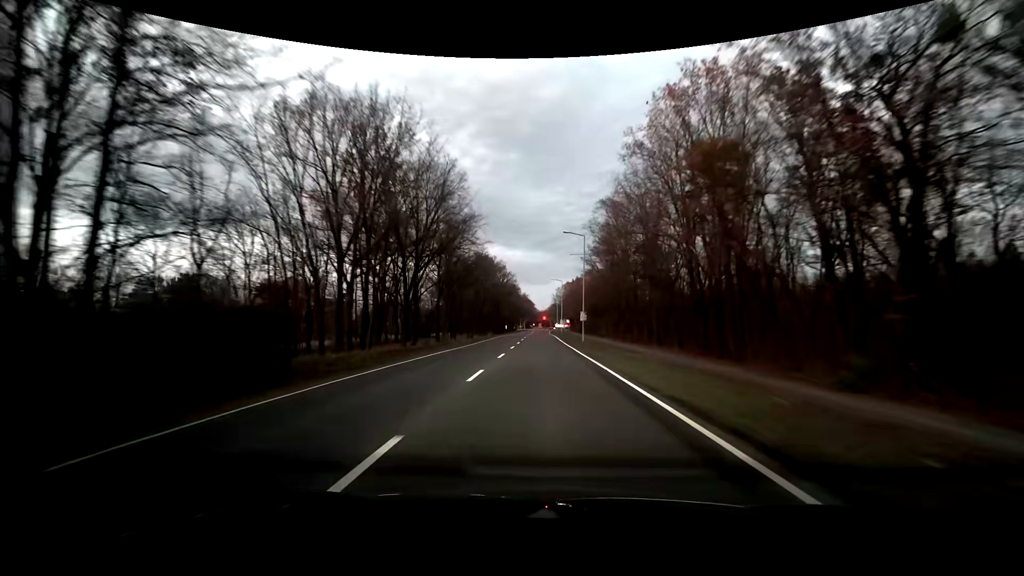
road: primary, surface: asphalt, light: Dusk
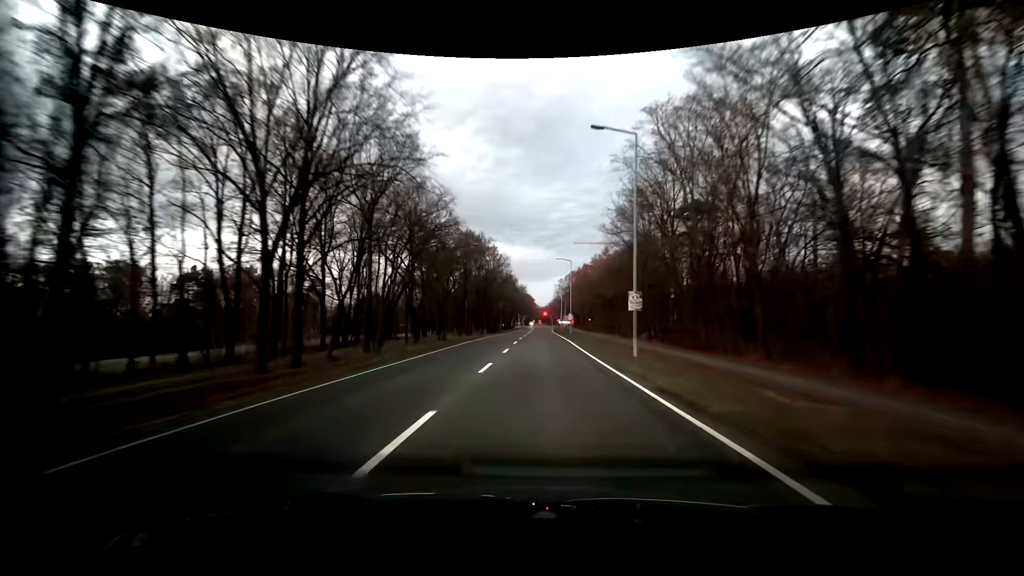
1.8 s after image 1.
(-0.1, +25.6) m; 0°
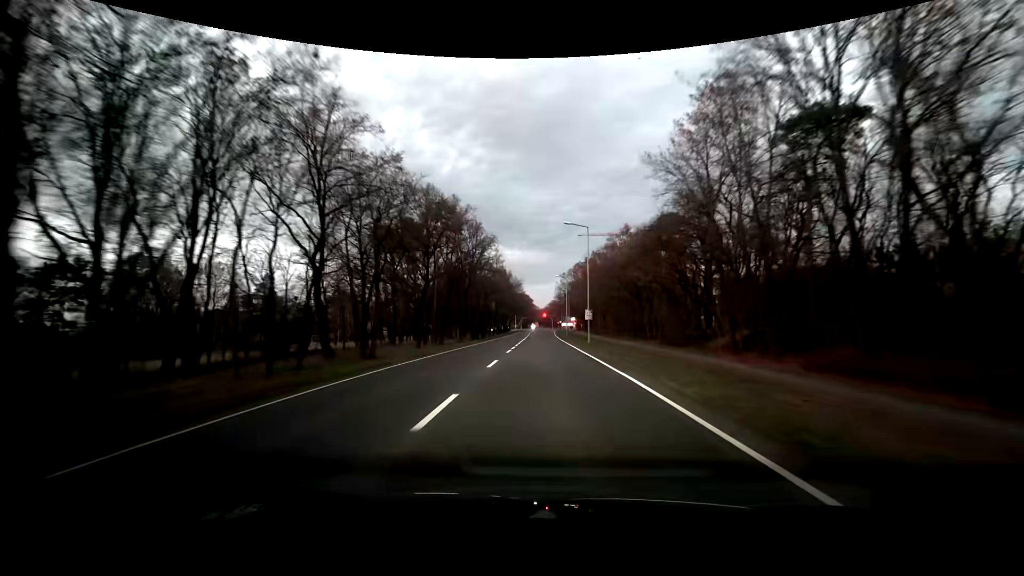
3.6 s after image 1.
(-0.1, +25.4) m; 0°
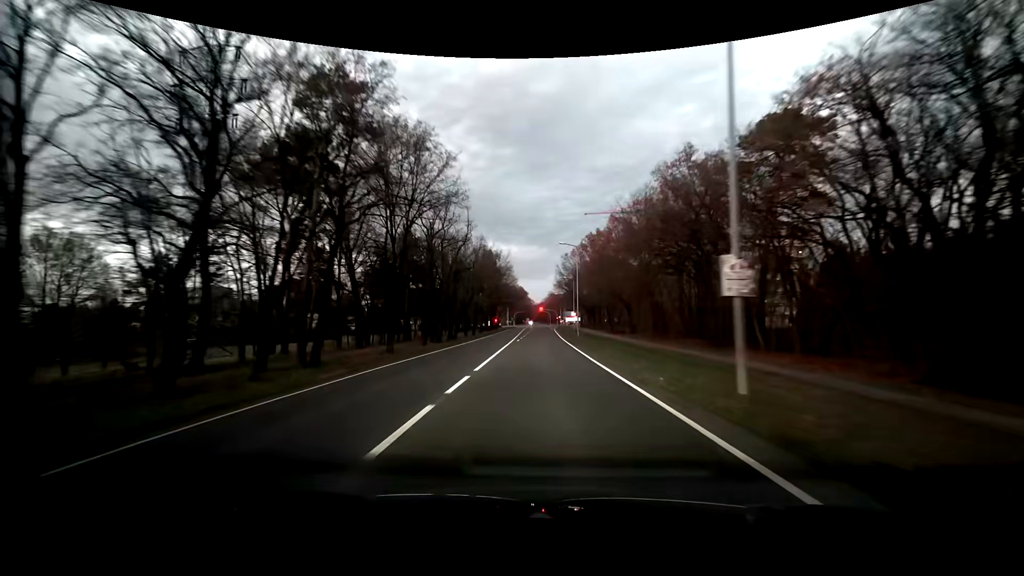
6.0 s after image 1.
(+0.3, +32.9) m; +1°
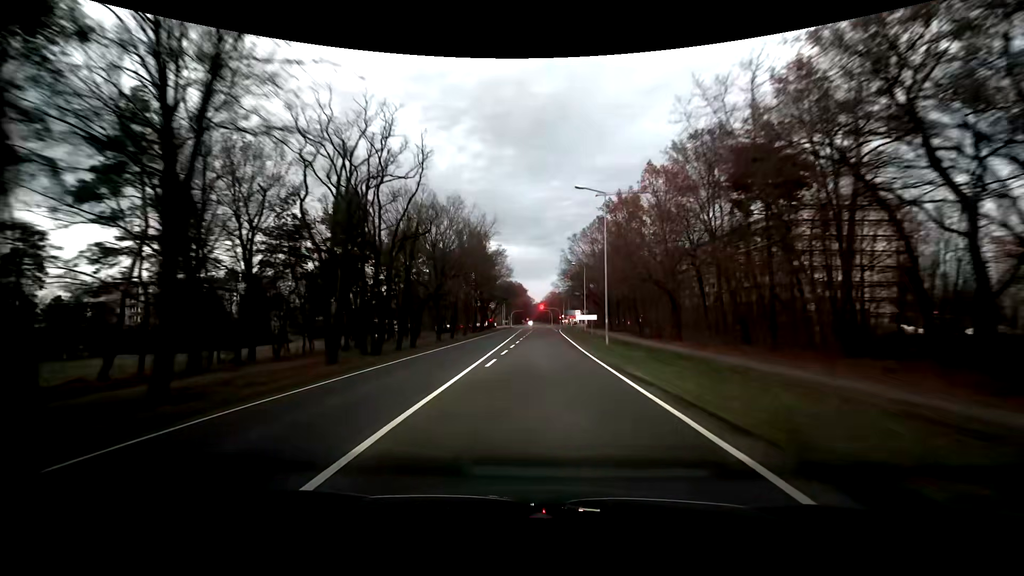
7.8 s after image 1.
(0.0, +23.9) m; 0°
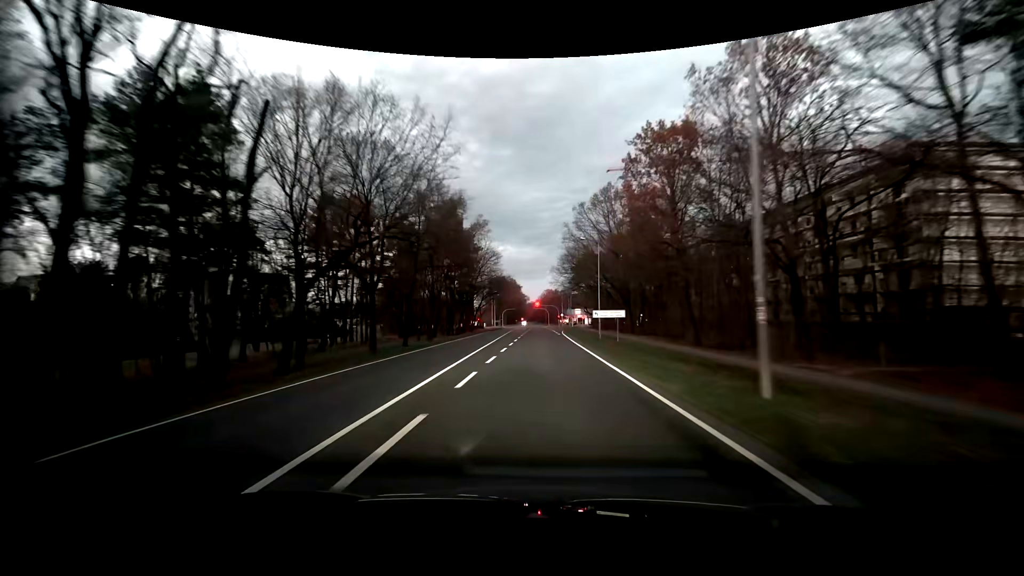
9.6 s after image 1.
(+0.1, +23.6) m; 0°
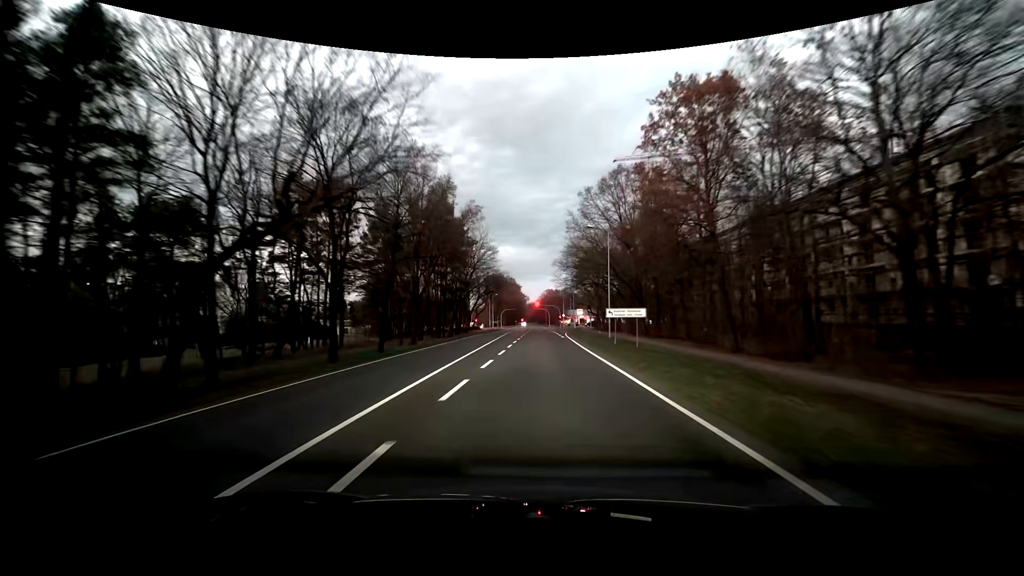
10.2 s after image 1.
(0.0, +7.7) m; 0°
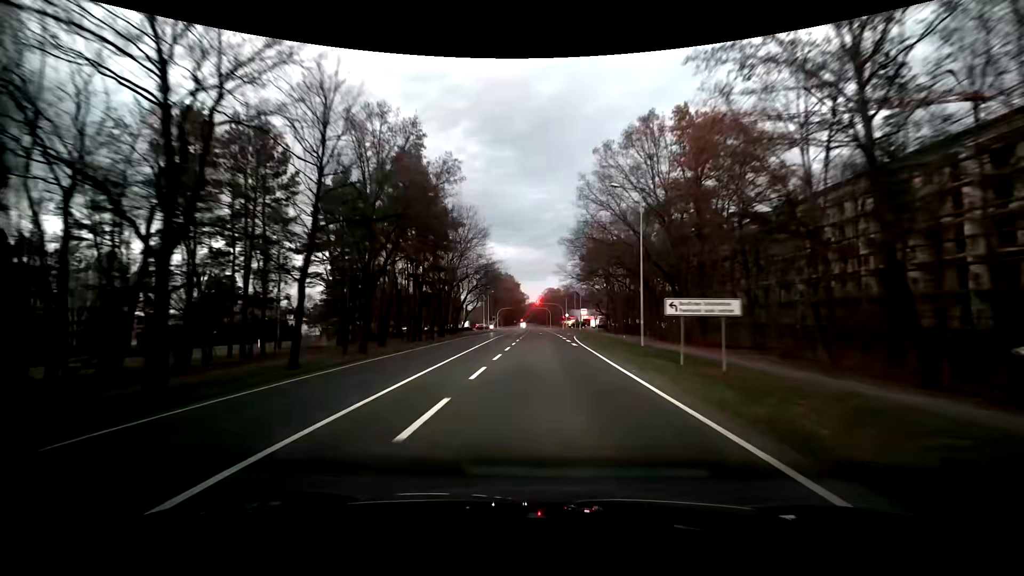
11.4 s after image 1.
(+0.1, +14.8) m; 0°
(0, +10) (0, +20) (0, +30) (0, +40) (0, +50) (0, +60) (0, +70) (0, +80) (0, +90) (0, +100) m
